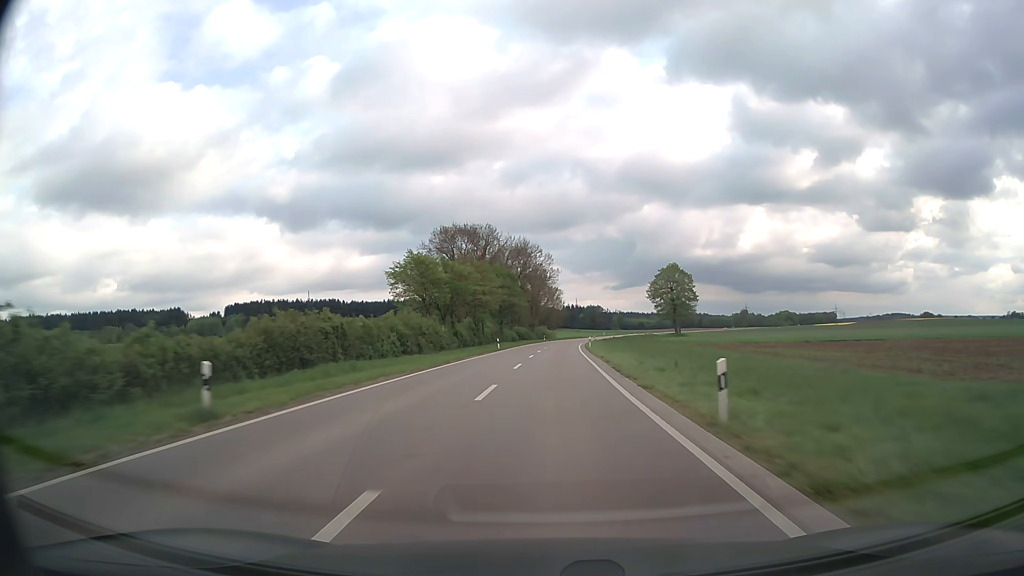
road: secondary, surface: asphalt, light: Day
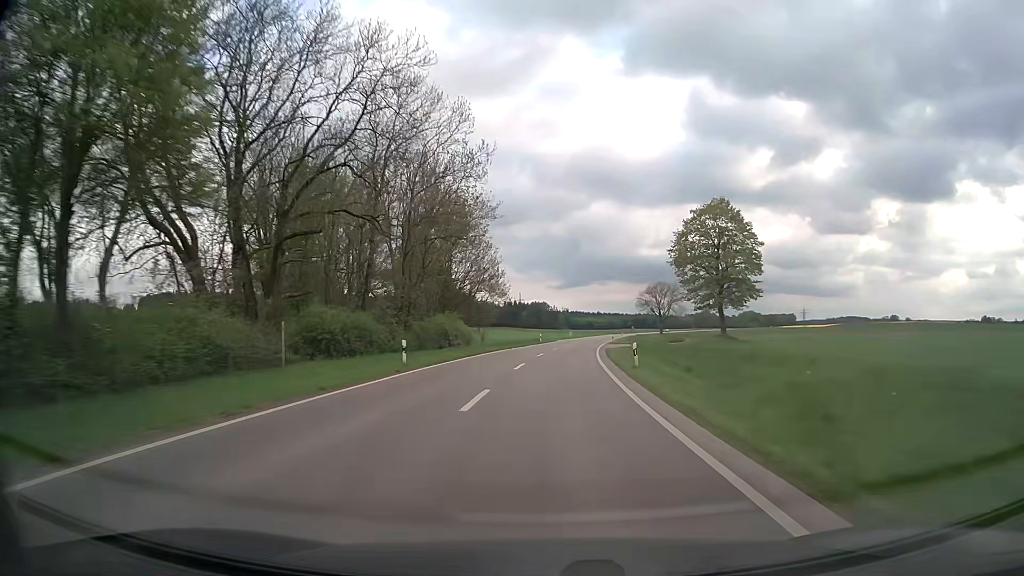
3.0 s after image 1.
(+2.9, +86.0) m; +5°
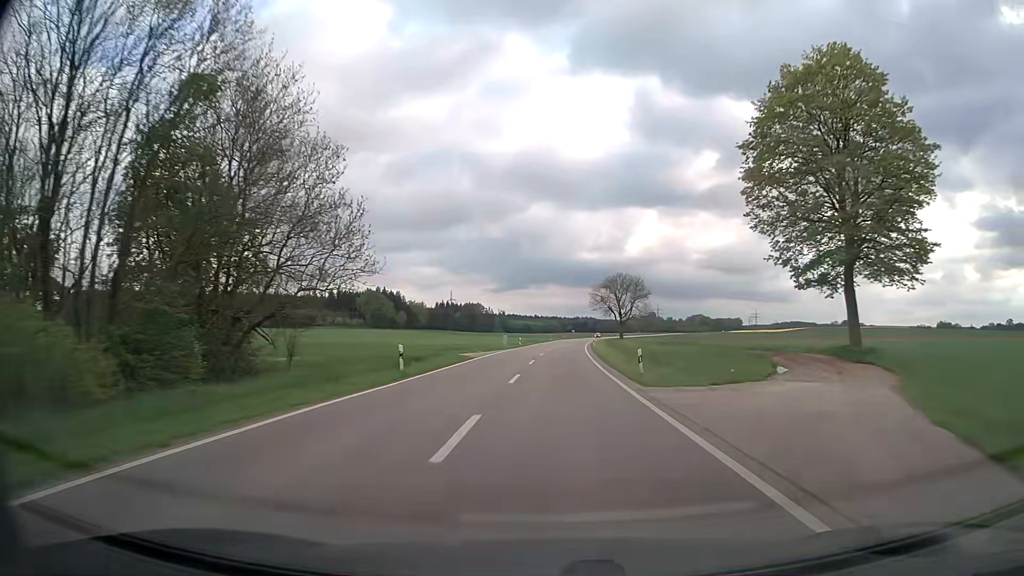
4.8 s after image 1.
(+2.3, +51.9) m; +5°
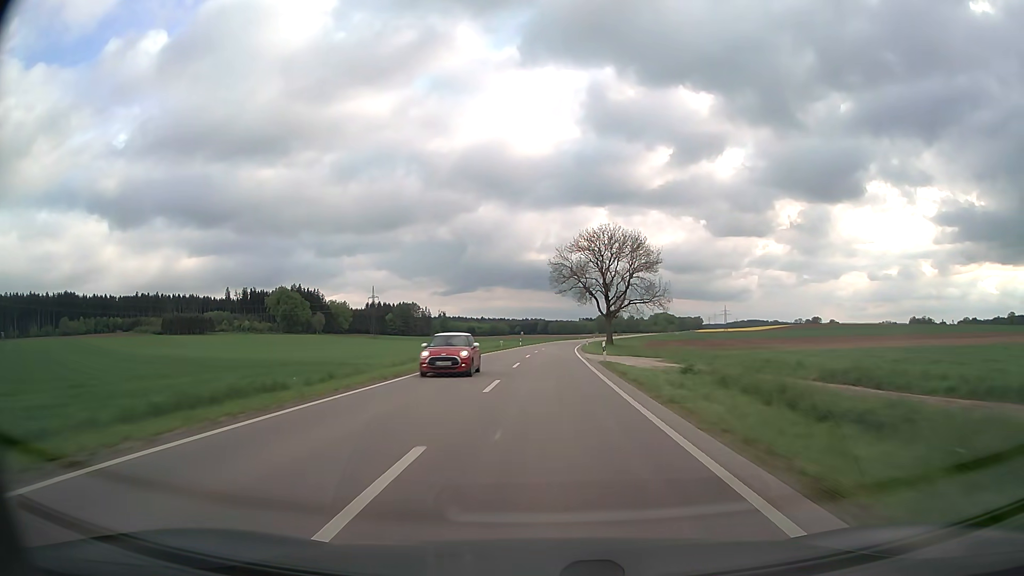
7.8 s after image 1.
(+4.4, +86.8) m; +5°
(0, +10) (0, +20) (0, +30) (0, +40) (+1, +50) (+1, +60) (+2, +70) (+2, +80) (+3, +90) (+4, +100) m
